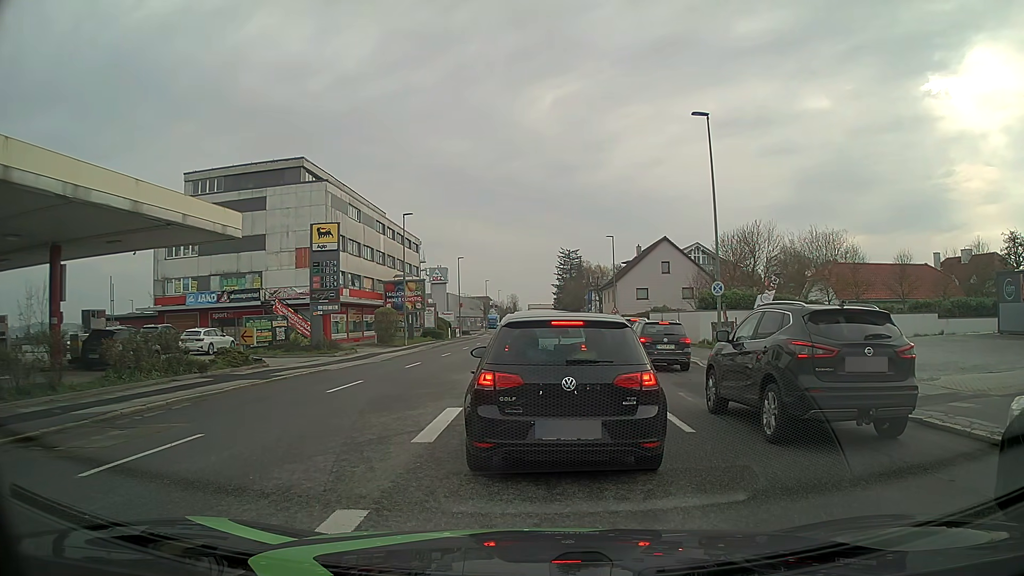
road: tertiary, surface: asphalt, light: Day
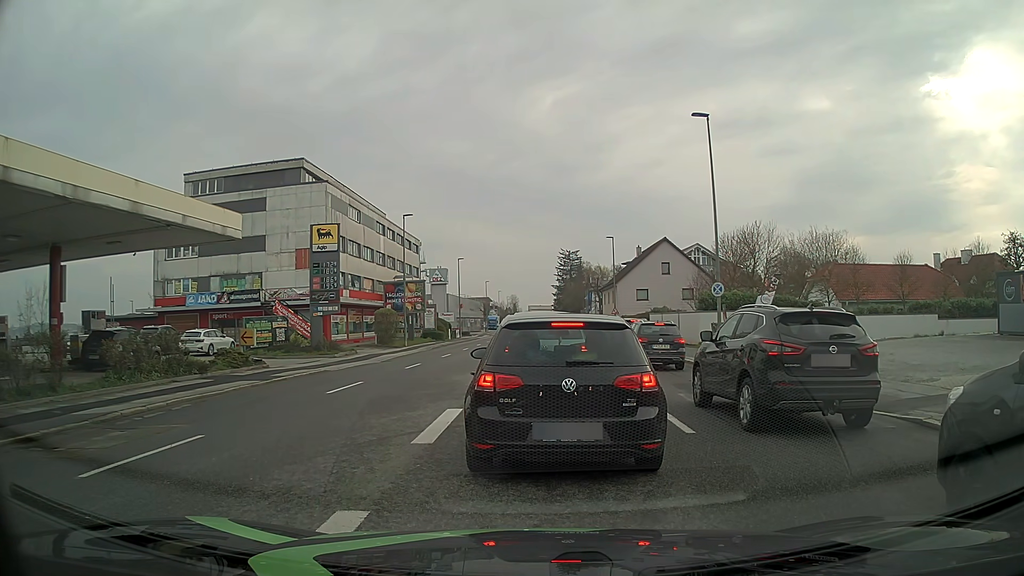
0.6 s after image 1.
(0.0, 0.0) m; 0°
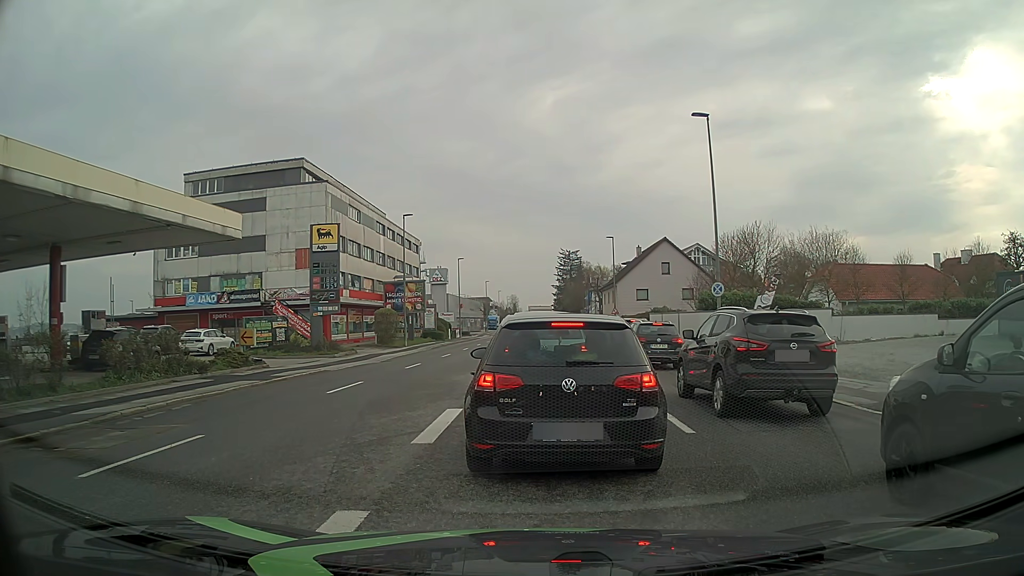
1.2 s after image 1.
(0.0, 0.0) m; 0°
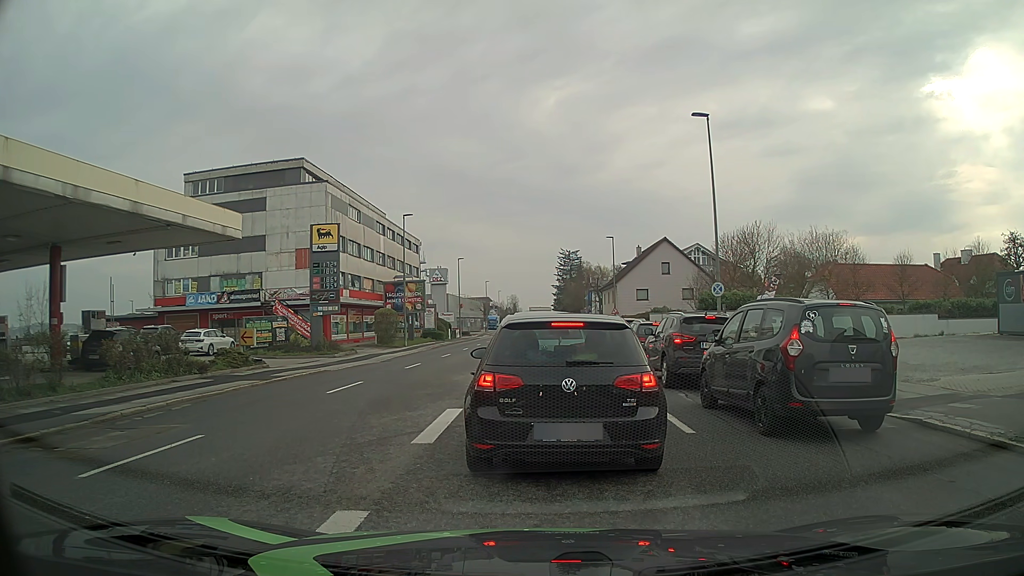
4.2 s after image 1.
(0.0, 0.0) m; 0°
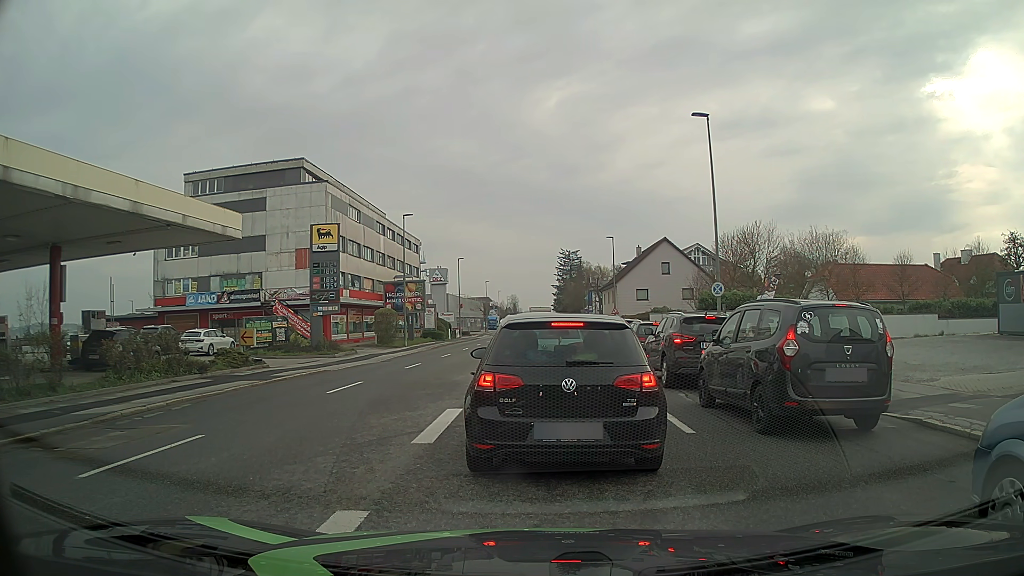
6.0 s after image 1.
(0.0, 0.0) m; 0°
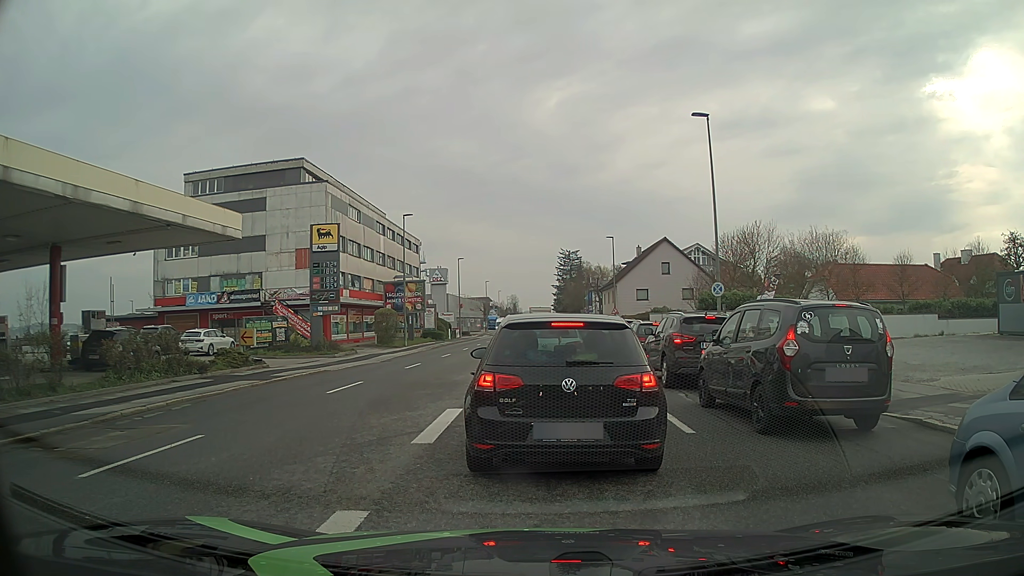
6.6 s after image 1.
(0.0, 0.0) m; 0°
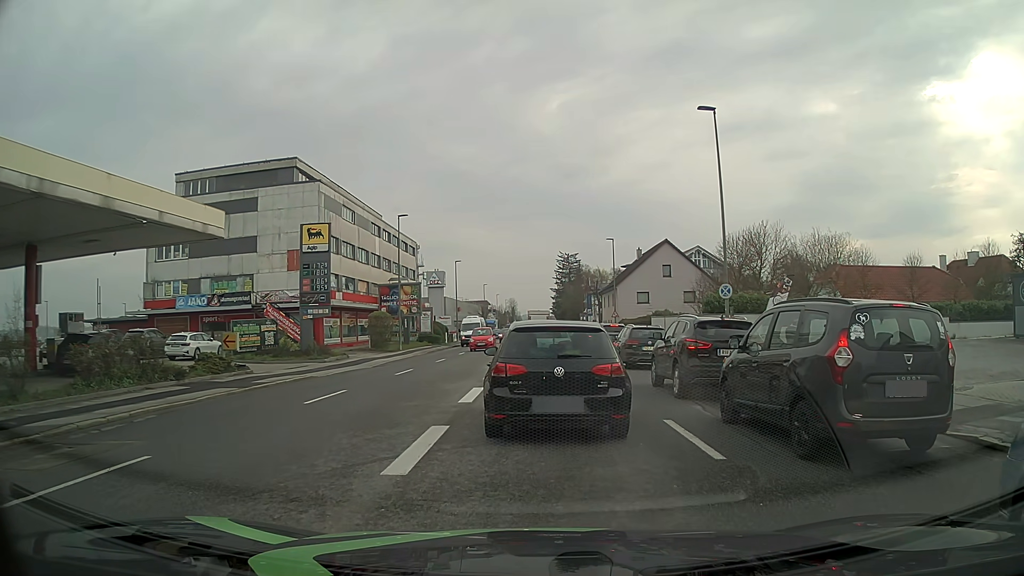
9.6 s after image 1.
(0.0, +1.6) m; -1°
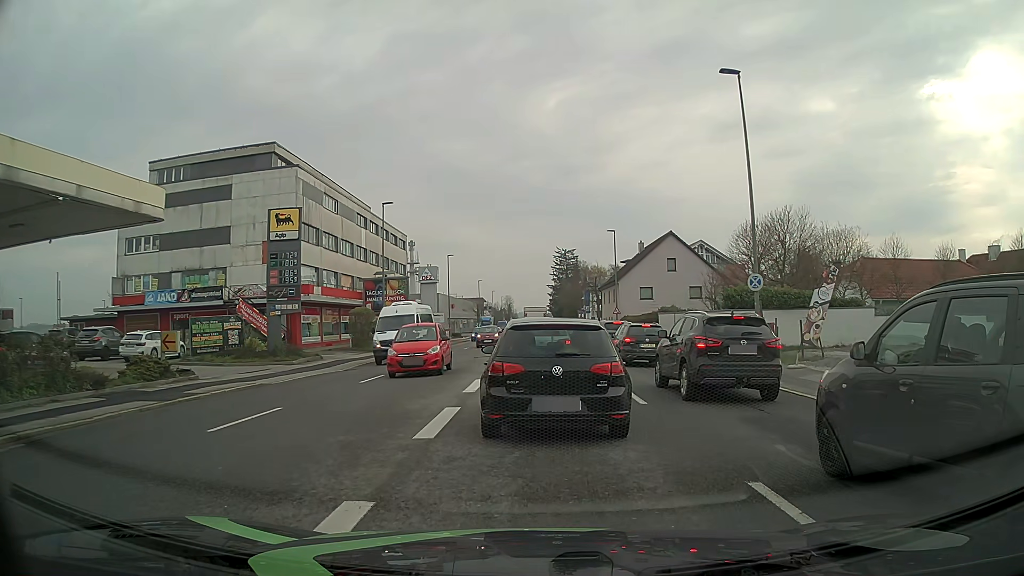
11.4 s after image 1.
(+0.1, +4.3) m; 0°
(0, +10) (0, +20) (+1, +30) (+1, +40) (+1, +50) (+1, +60) (+1, +70) (+1, +80) (+1, +90) (+1, +100) m
